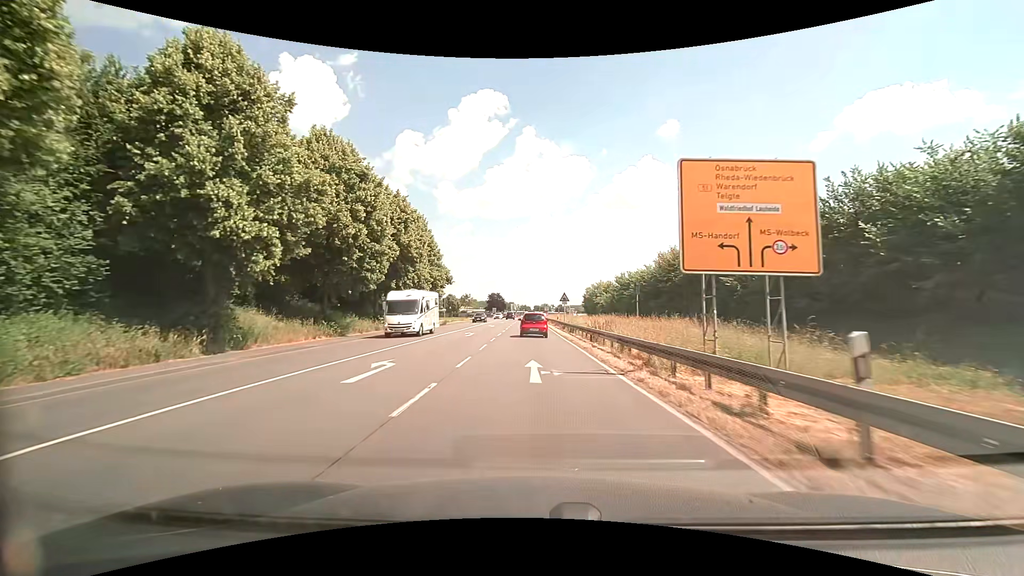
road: primary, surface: asphalt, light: Day
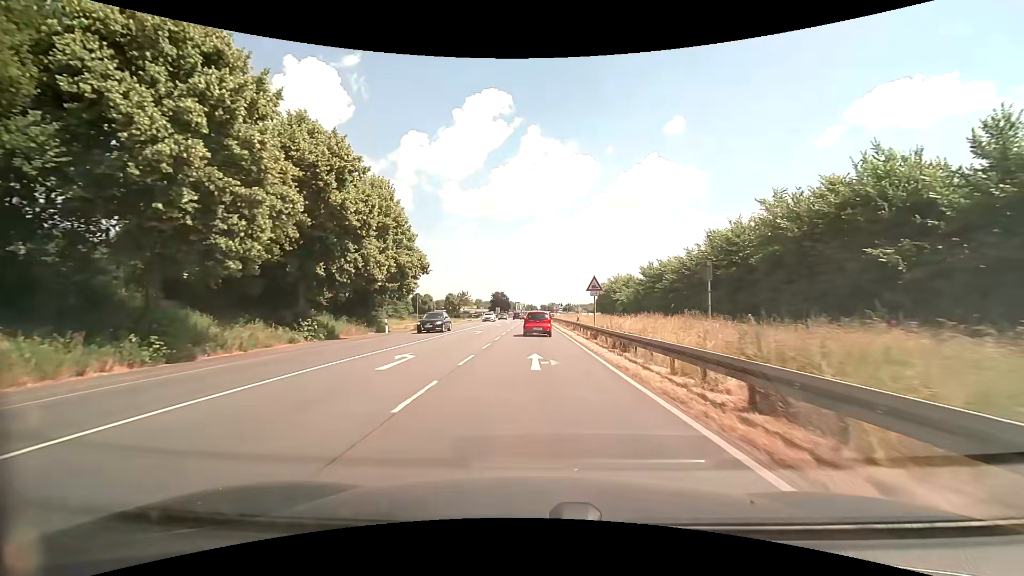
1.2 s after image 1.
(-0.1, +17.8) m; 0°
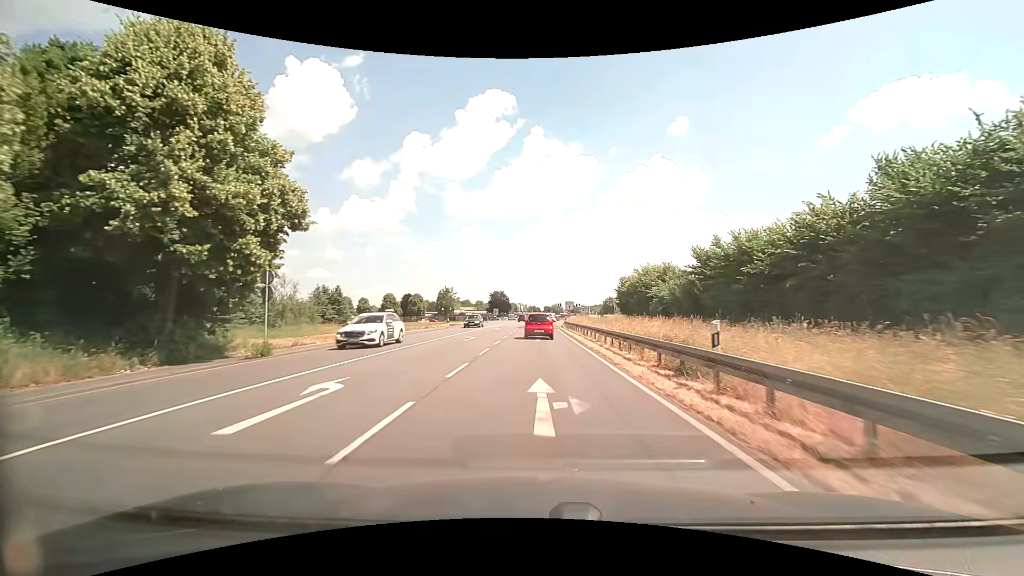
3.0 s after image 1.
(-0.3, +26.3) m; -1°
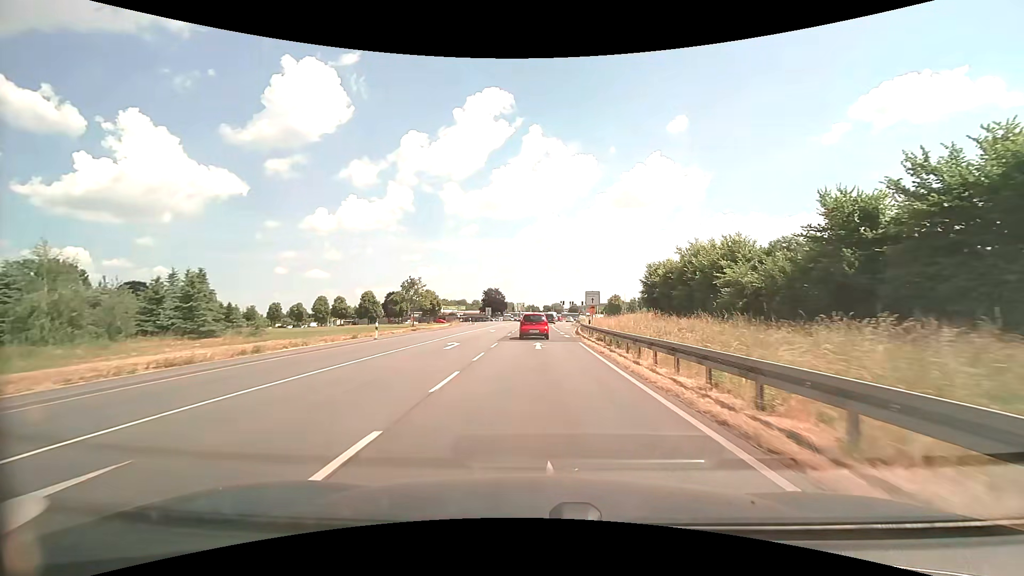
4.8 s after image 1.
(0.0, +25.8) m; 0°
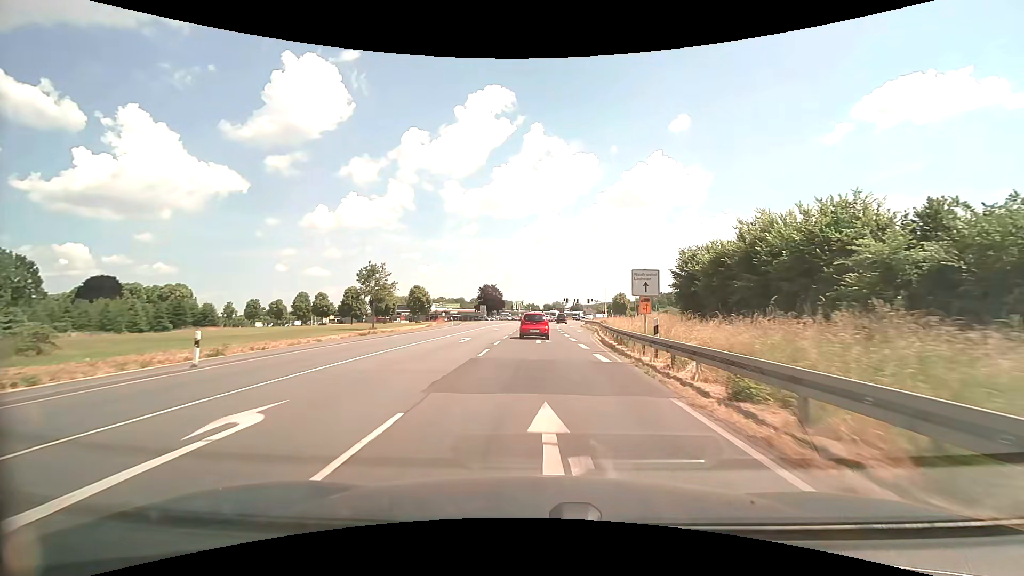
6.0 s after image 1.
(0.0, +17.1) m; 0°
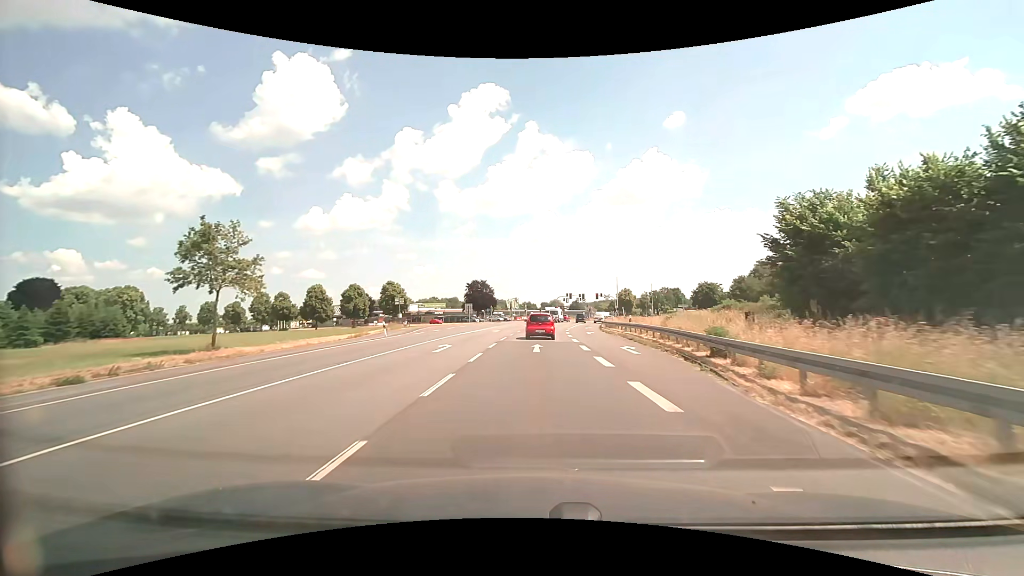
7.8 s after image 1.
(+0.1, +25.4) m; 0°
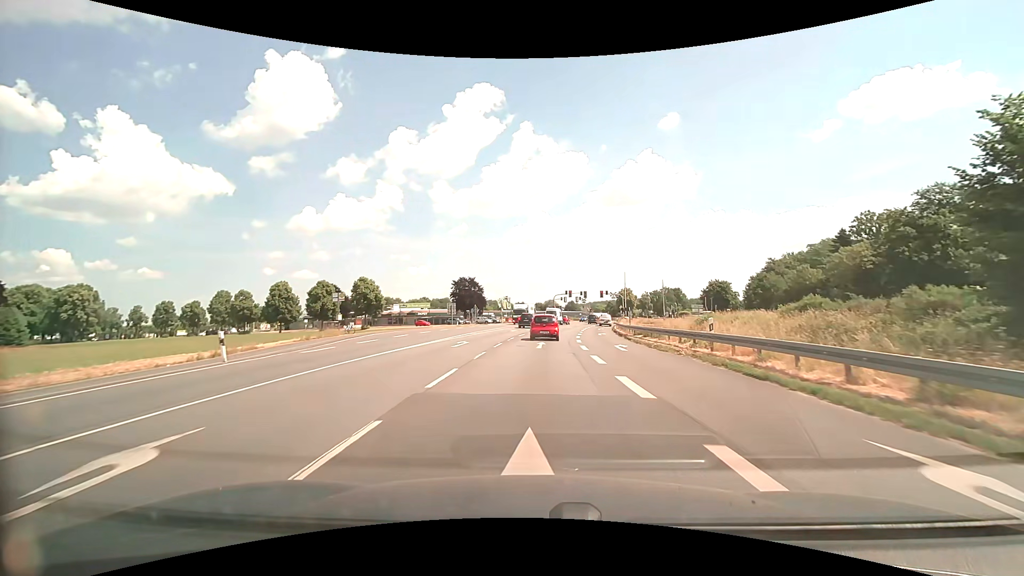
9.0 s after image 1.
(+0.1, +16.9) m; +1°
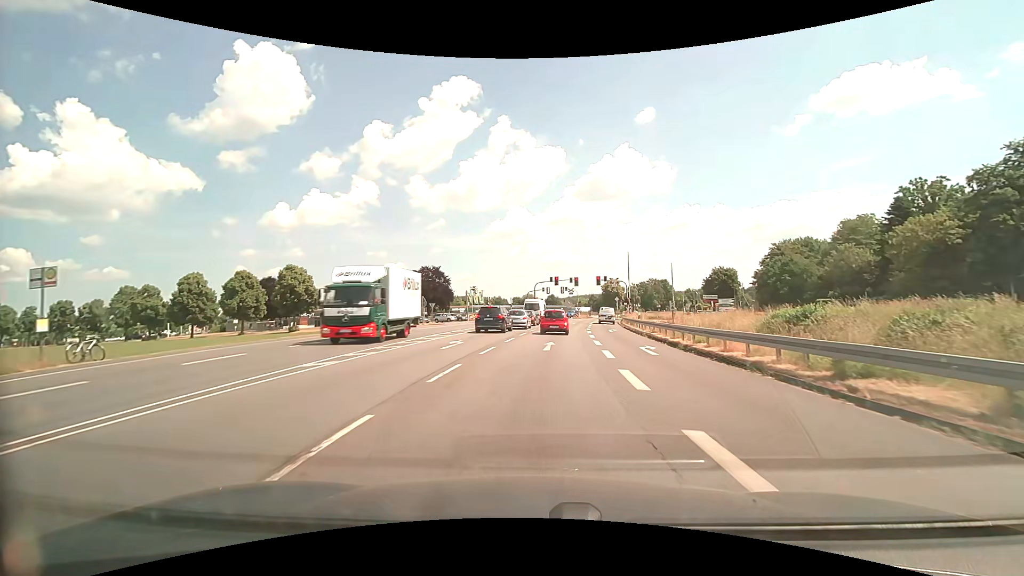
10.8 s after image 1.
(+0.4, +23.7) m; +2°
